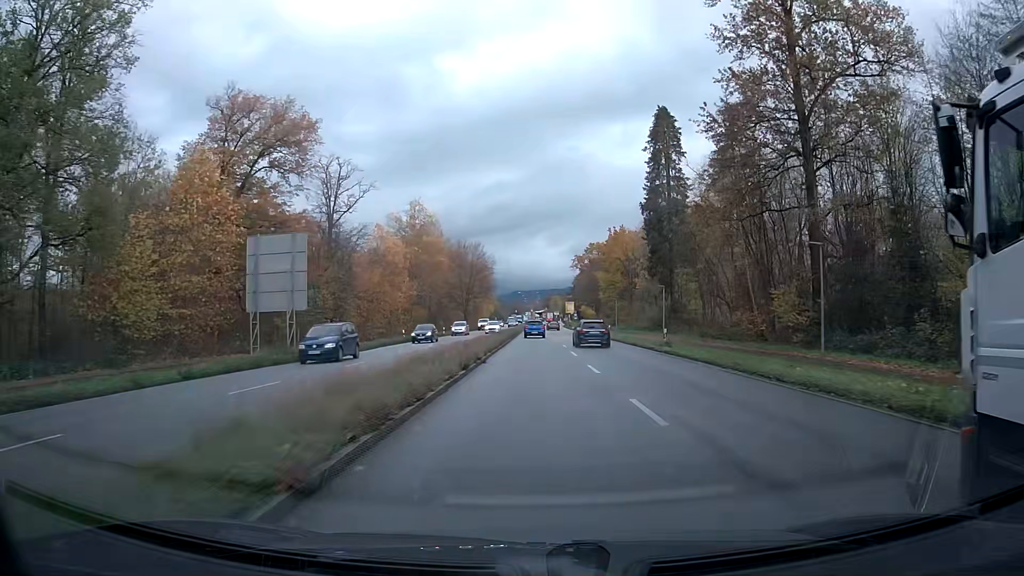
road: primary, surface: asphalt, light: Day
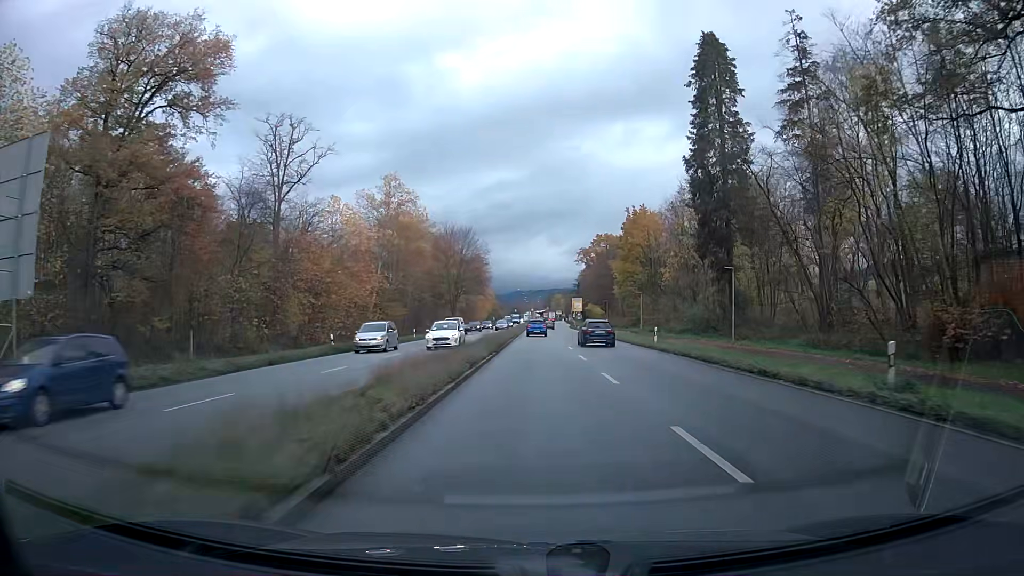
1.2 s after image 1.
(0.0, +21.1) m; 0°
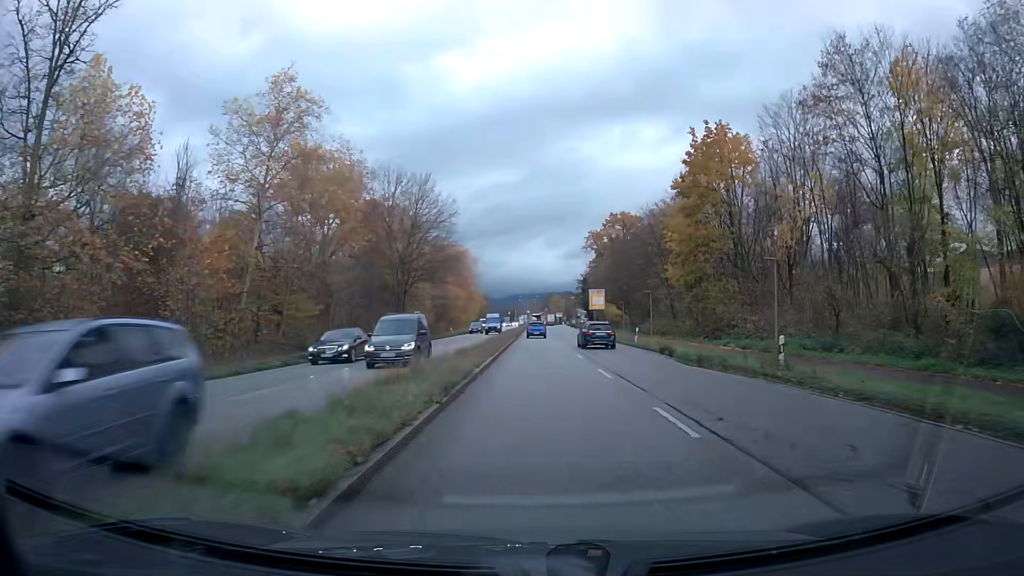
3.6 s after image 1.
(+0.2, +42.6) m; 0°
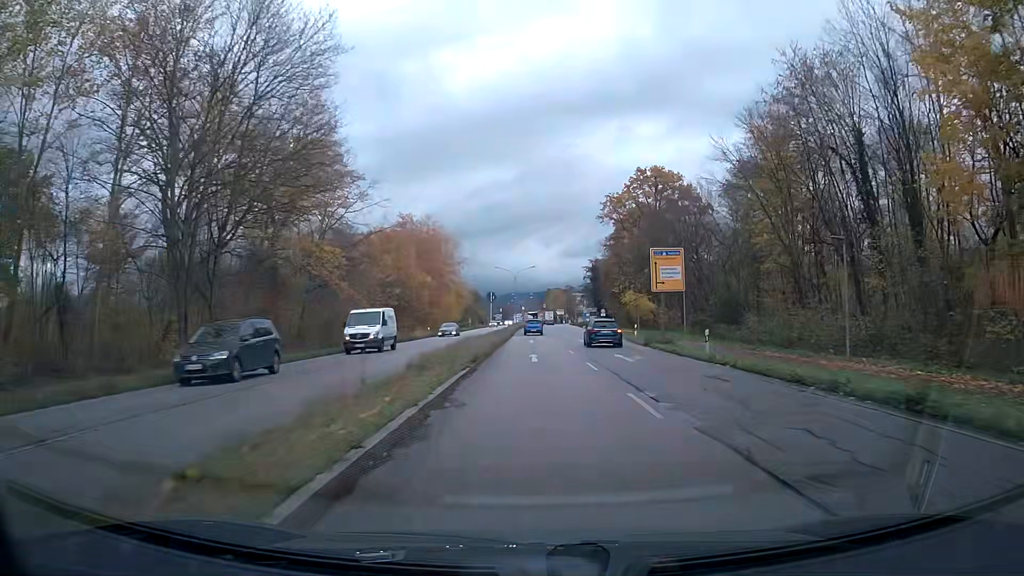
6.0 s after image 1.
(+0.1, +42.8) m; 0°
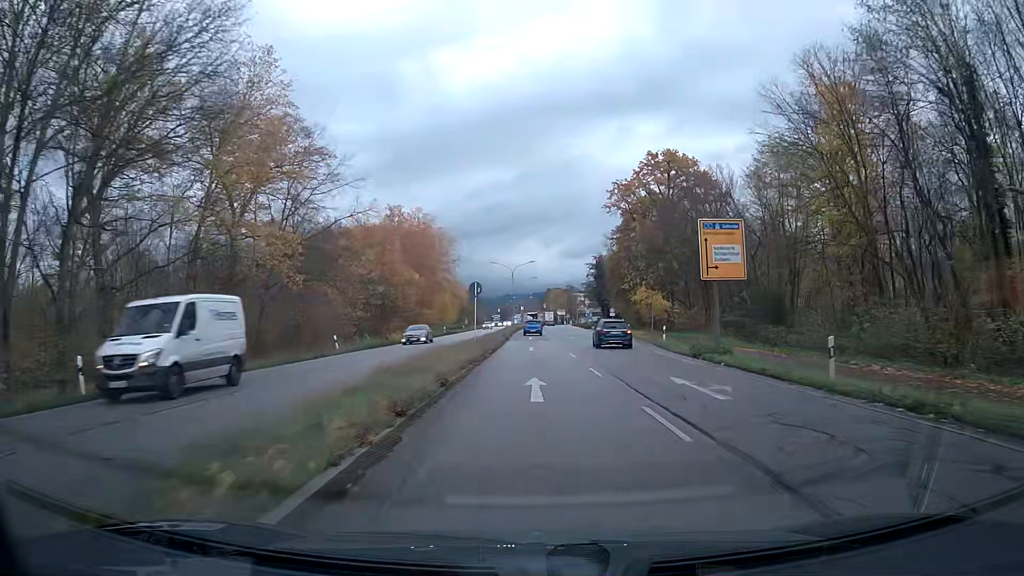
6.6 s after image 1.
(0.0, +10.8) m; 0°
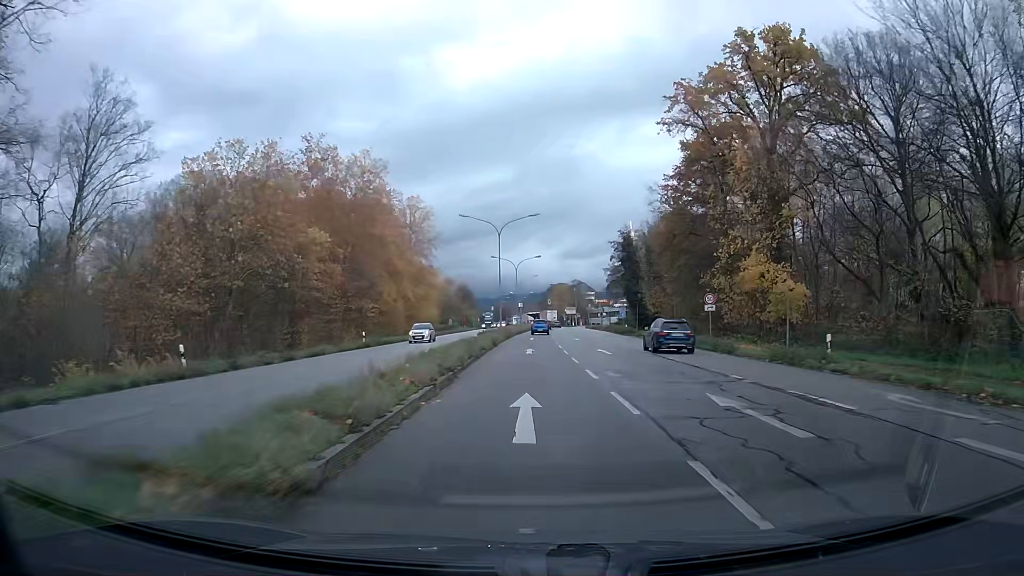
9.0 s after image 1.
(0.0, +43.2) m; 0°
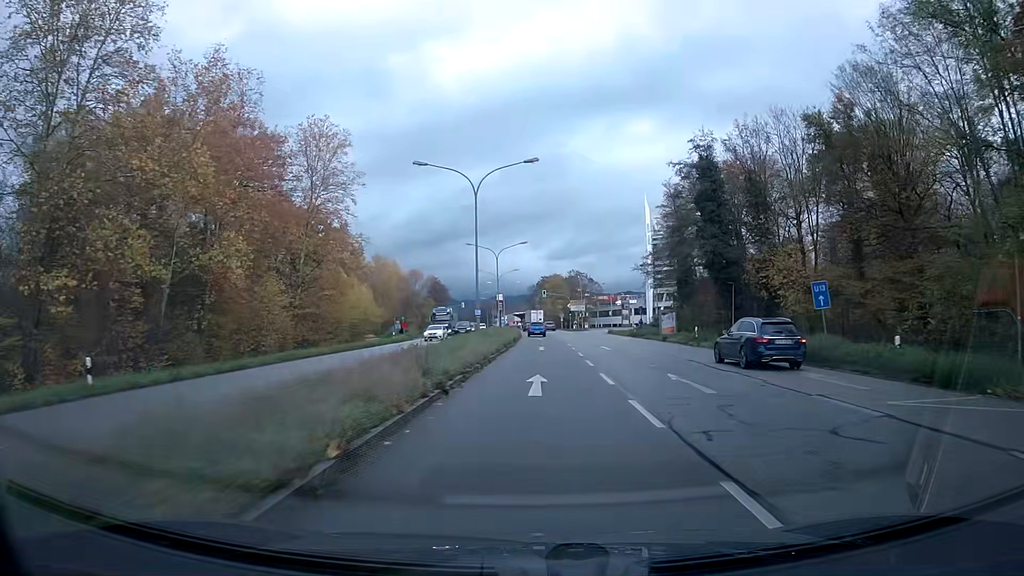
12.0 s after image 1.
(+0.3, +54.3) m; +1°
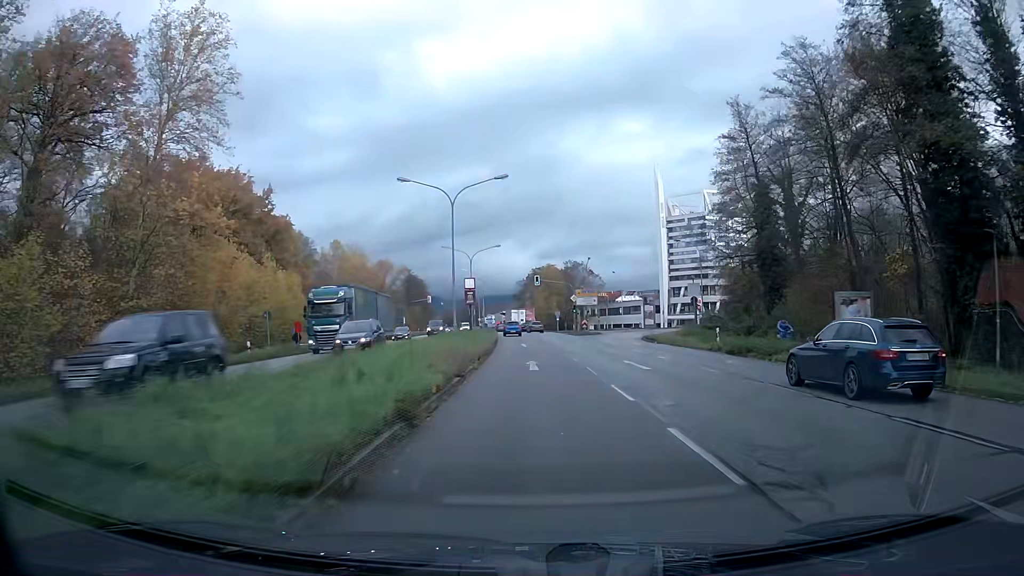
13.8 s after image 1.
(+0.2, +32.6) m; 0°
